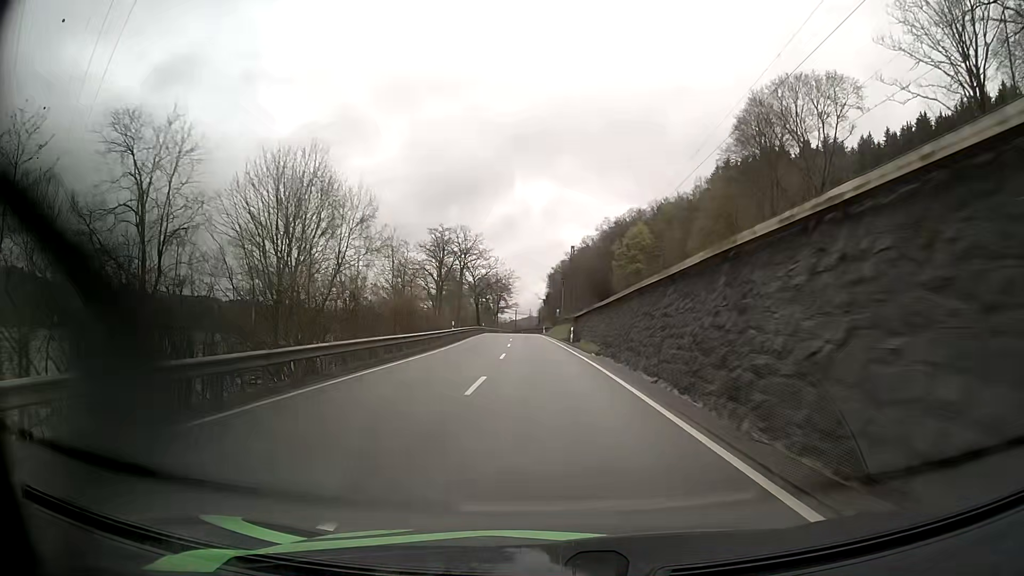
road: primary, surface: asphalt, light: Day
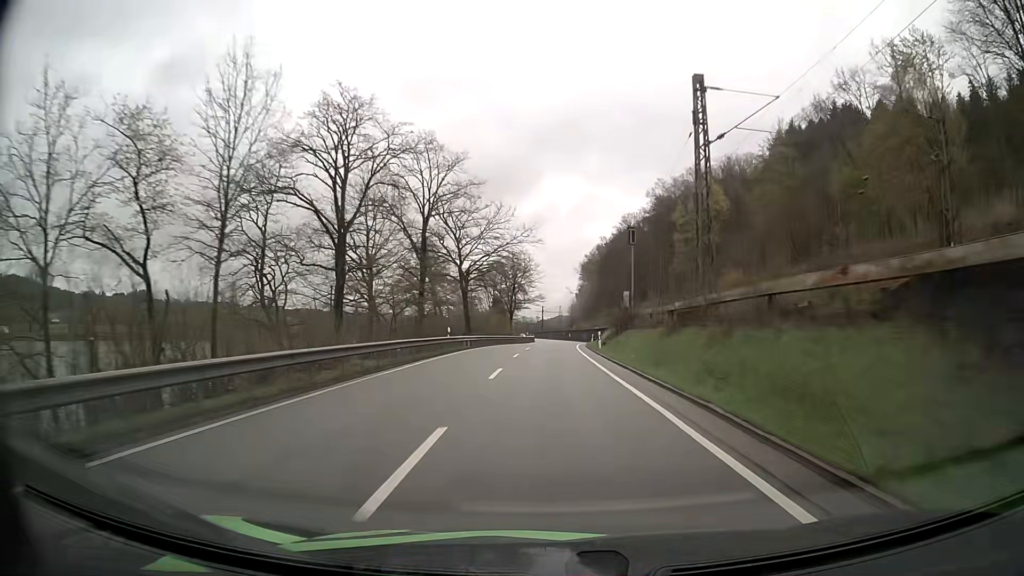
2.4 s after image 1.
(-2.0, +55.5) m; -3°
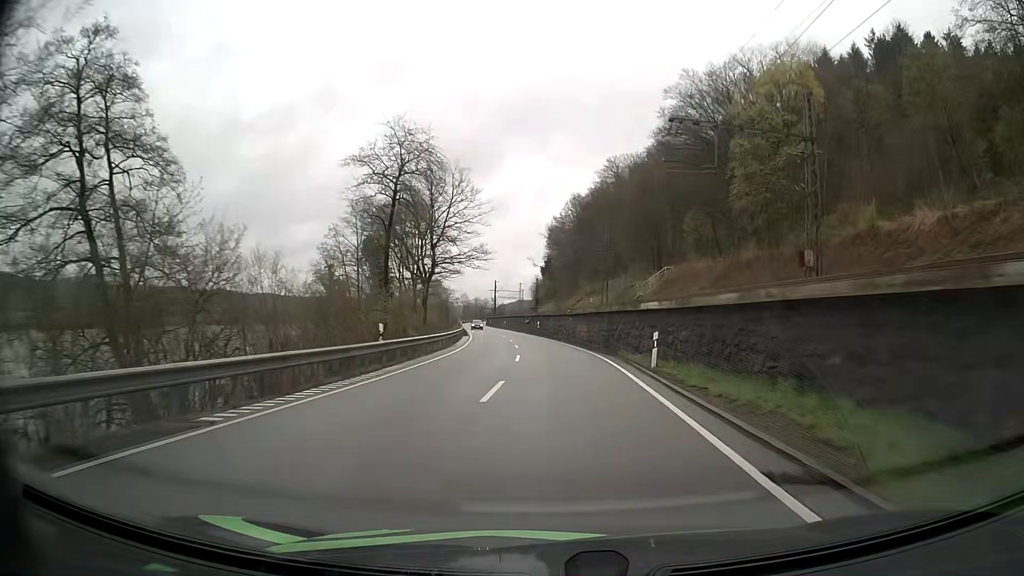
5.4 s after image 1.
(+1.5, +64.9) m; +3°
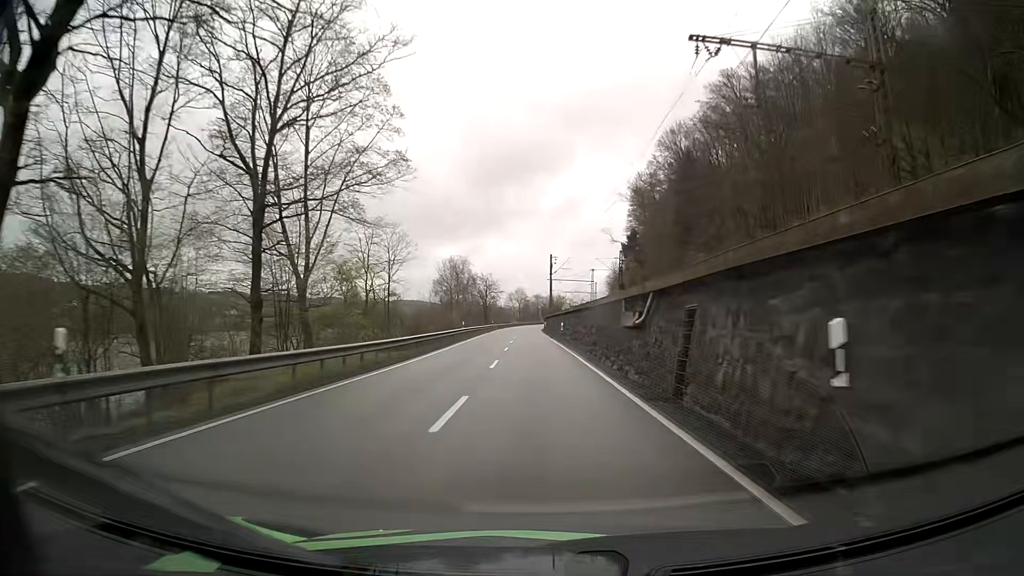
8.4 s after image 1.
(-2.3, +63.0) m; -6°
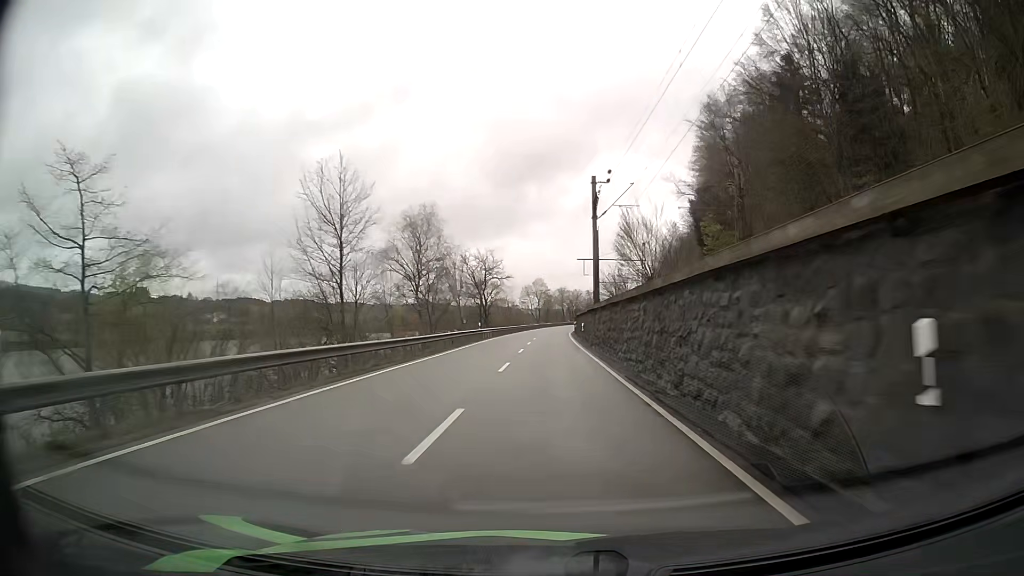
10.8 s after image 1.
(-1.2, +49.7) m; -2°
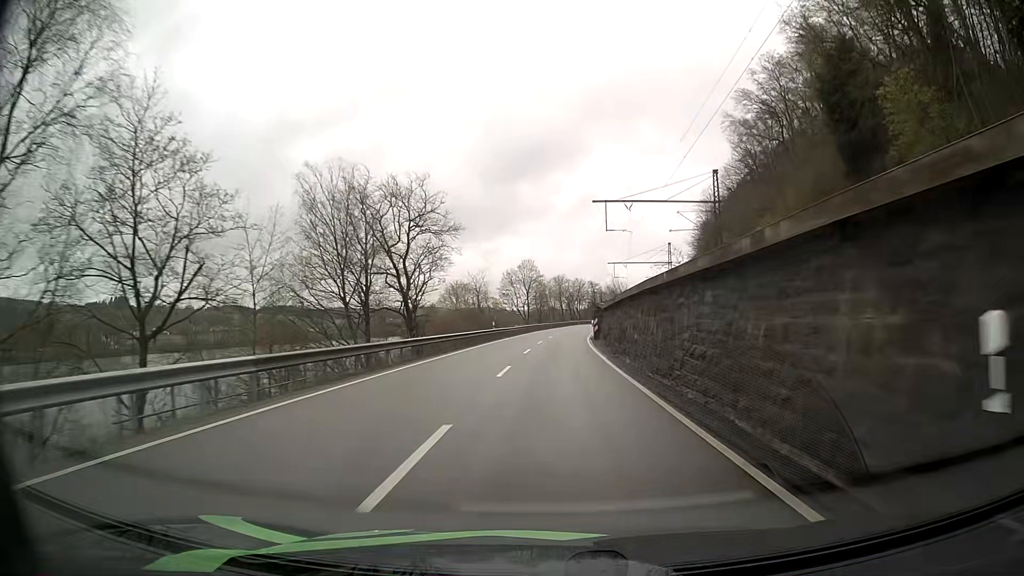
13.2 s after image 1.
(+0.2, +49.5) m; +2°
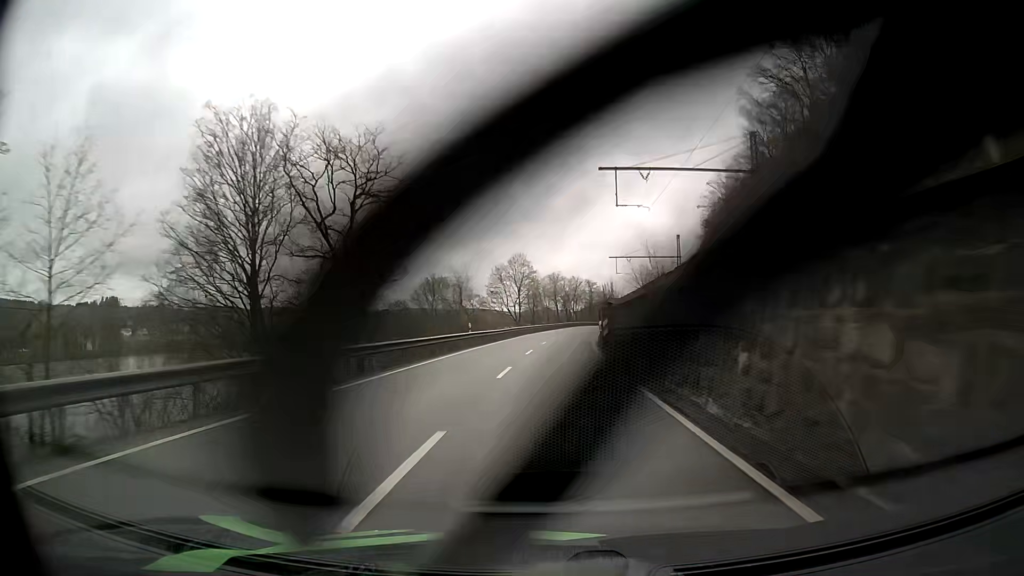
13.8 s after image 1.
(-0.2, +12.3) m; -1°
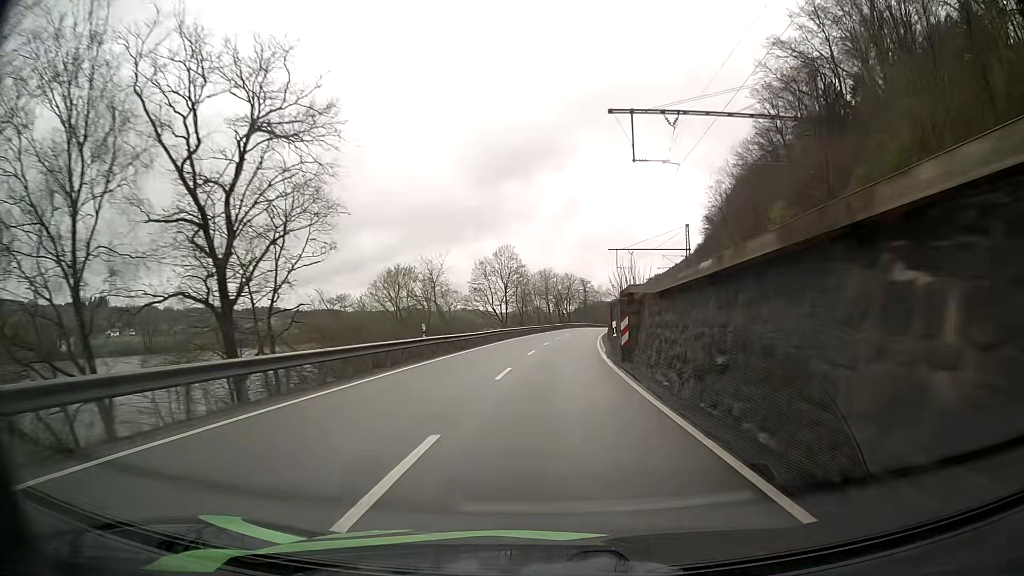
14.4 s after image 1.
(0.0, +12.3) m; +1°
(0, +10) (0, +20) (+1, +30) (+1, +40) (+2, +50) (+3, +60) (+3, +70) (+5, +80) (+6, +90) (+7, +100) m
